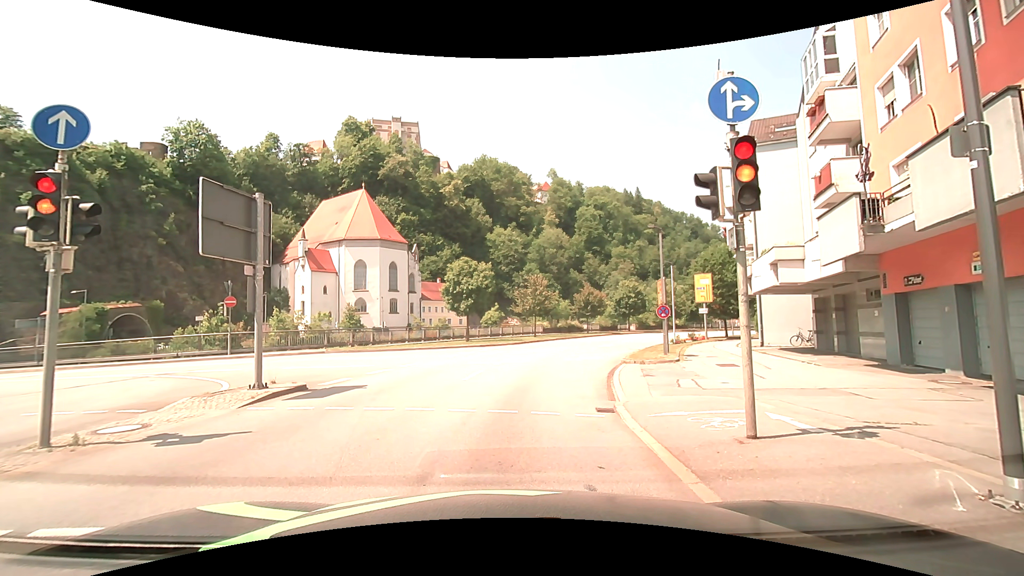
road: primary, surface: asphalt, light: Day
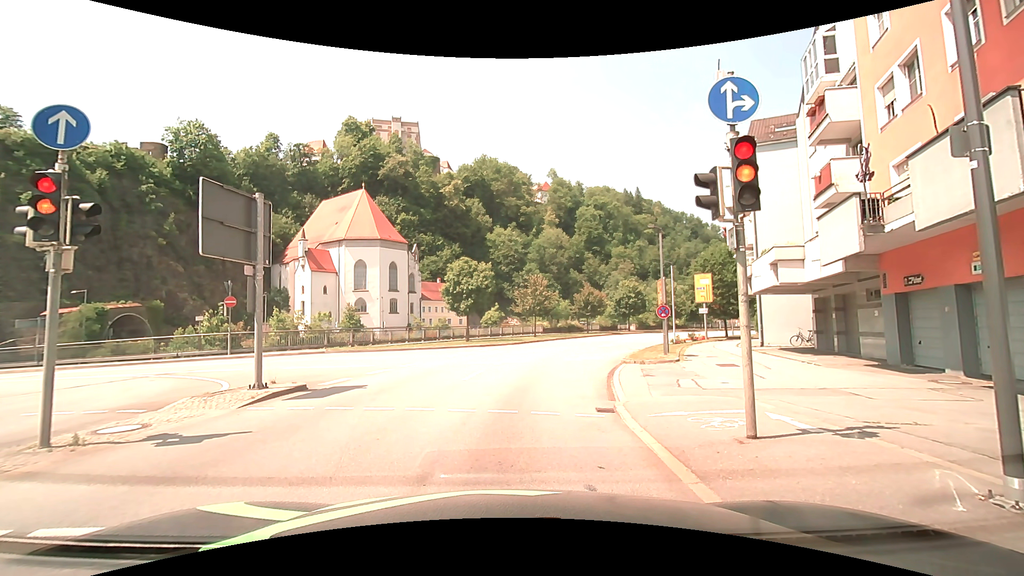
(0.0, 0.0) m; 0°
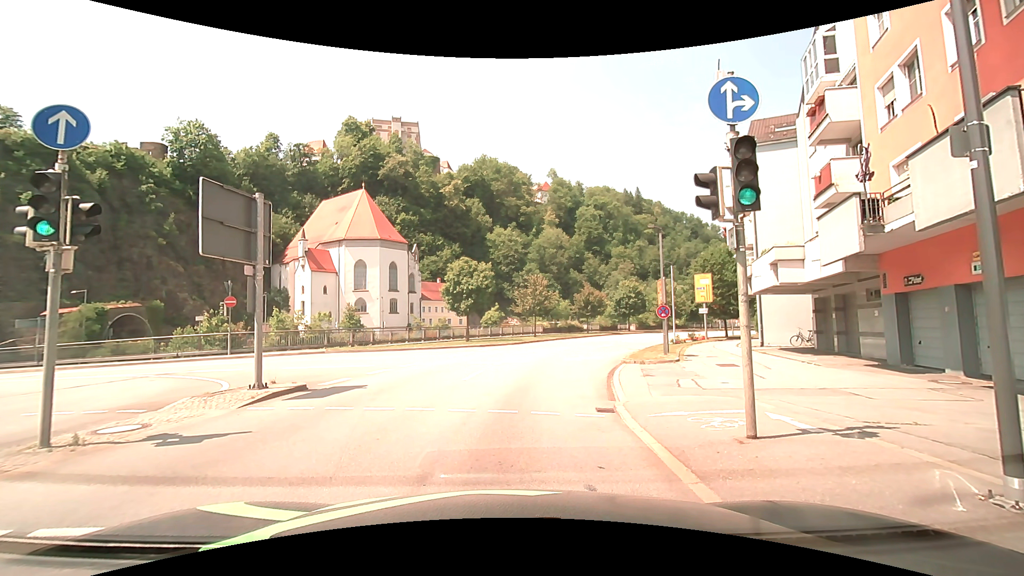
(0.0, 0.0) m; 0°
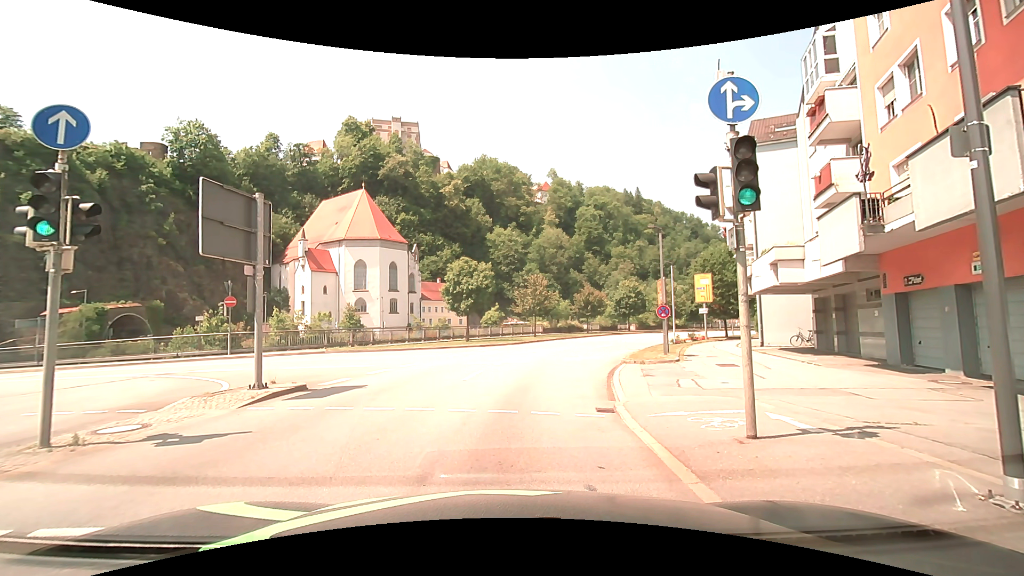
(0.0, 0.0) m; 0°
